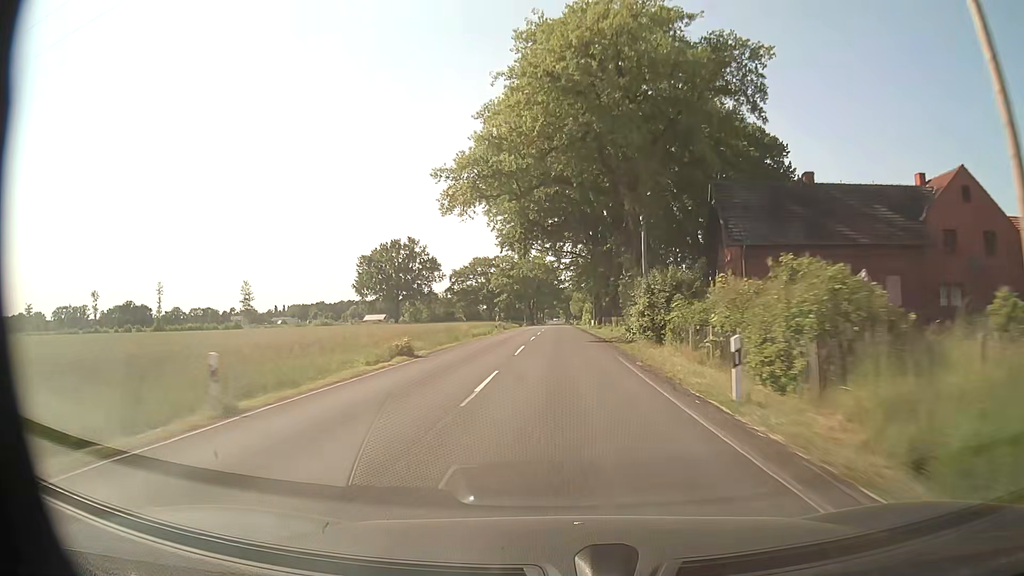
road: secondary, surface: asphalt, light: Day
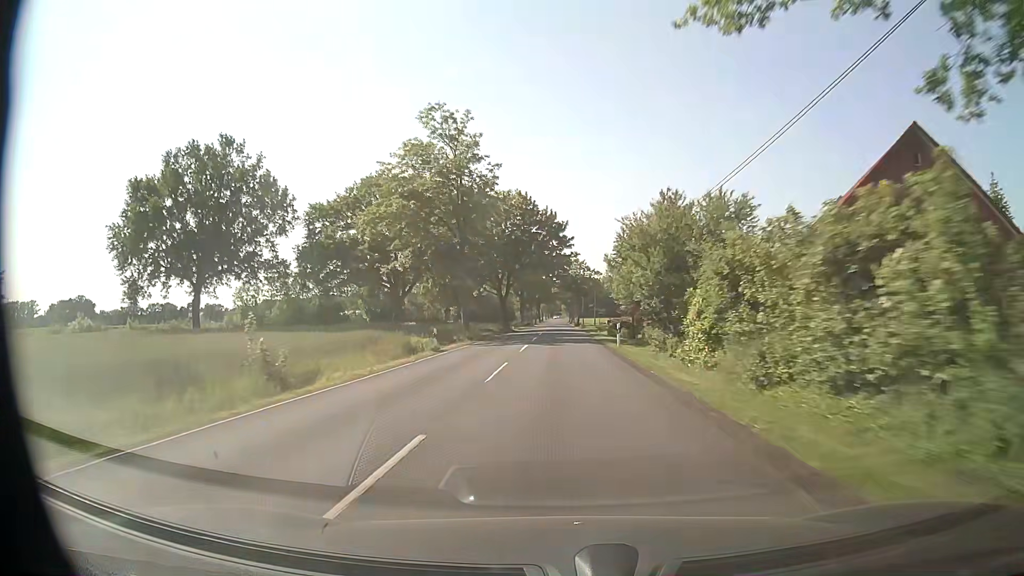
(0.0, +80.6) m; 0°
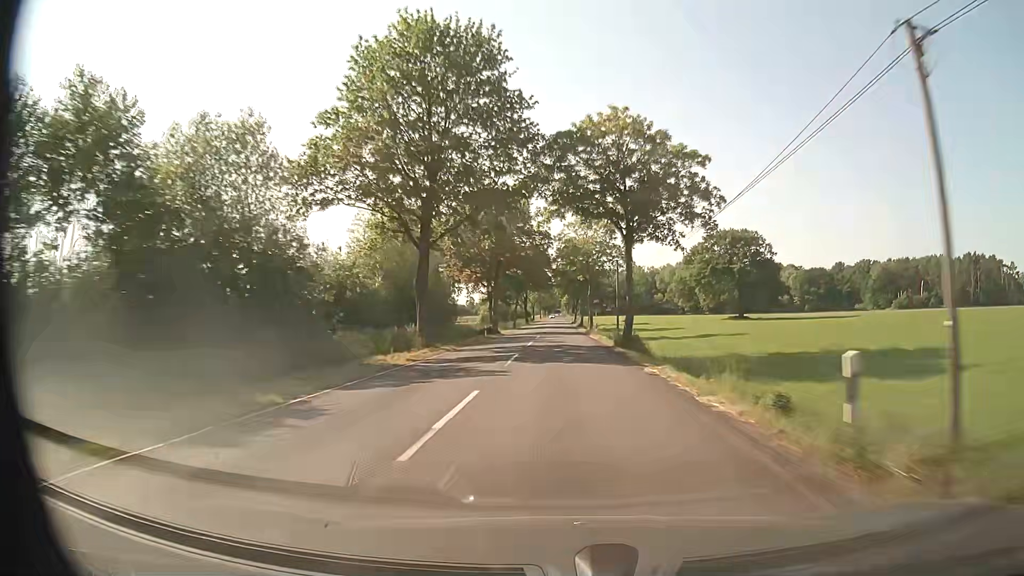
(+0.5, +79.9) m; 0°
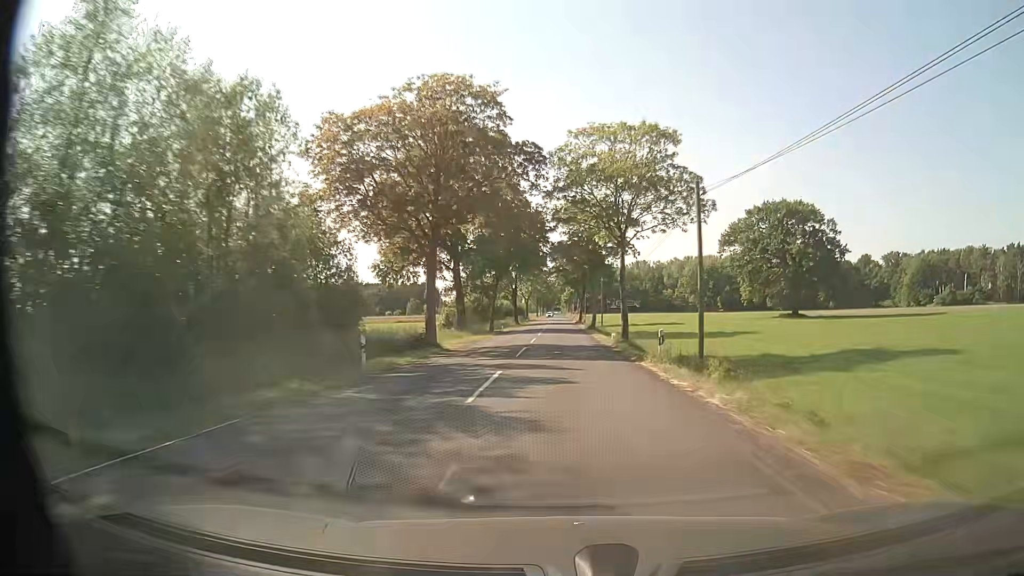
(+0.1, +31.8) m; 0°
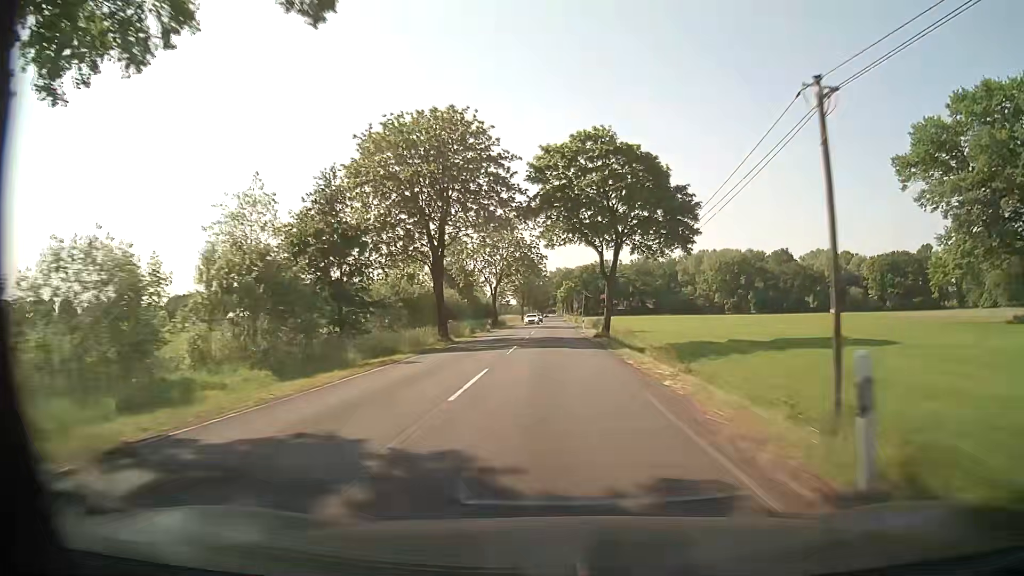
(+0.3, +59.9) m; 0°
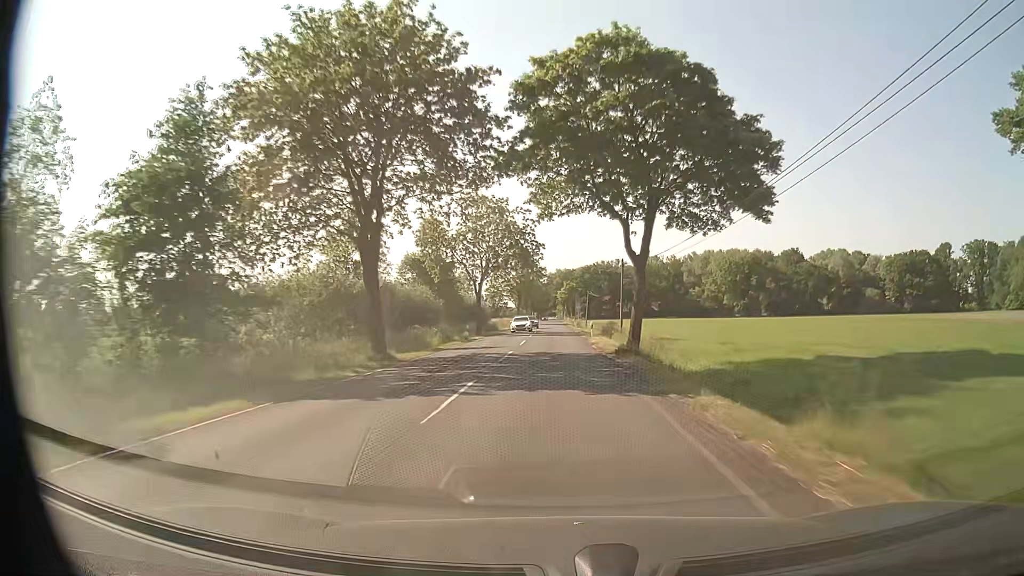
(0.0, +14.1) m; 0°
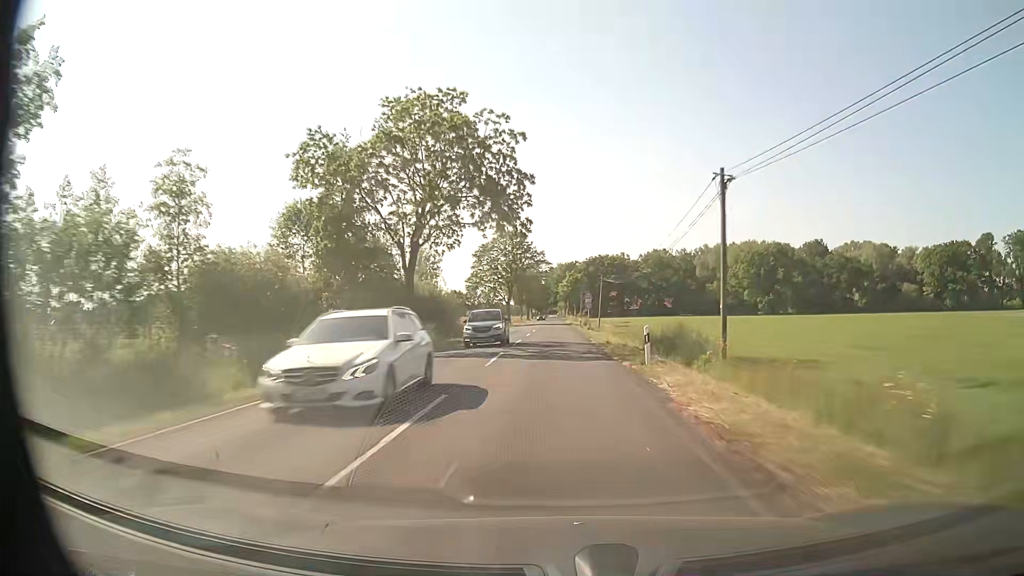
(0.0, +27.2) m; 0°
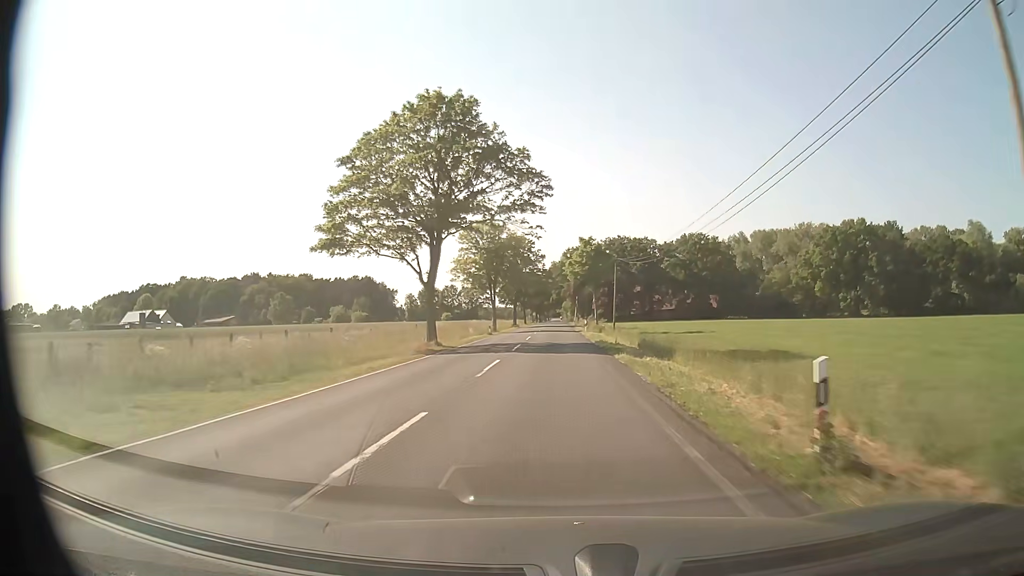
(-0.6, +61.4) m; -1°
(0, +10) (0, +20) (0, +30) (0, +40) (0, +50) (0, +60) (0, +70) (0, +80) (0, +90) (0, +100) m
